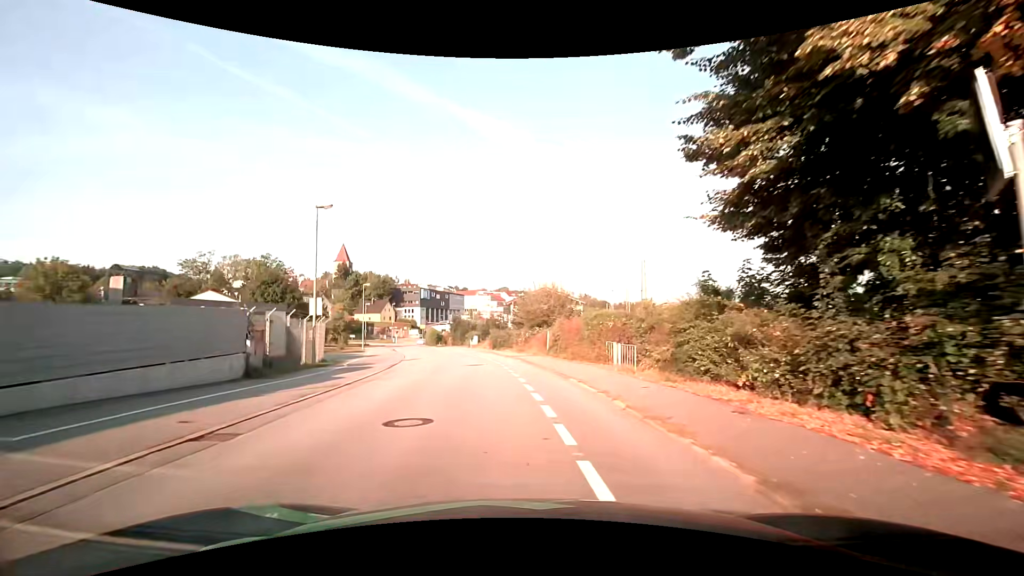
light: Day
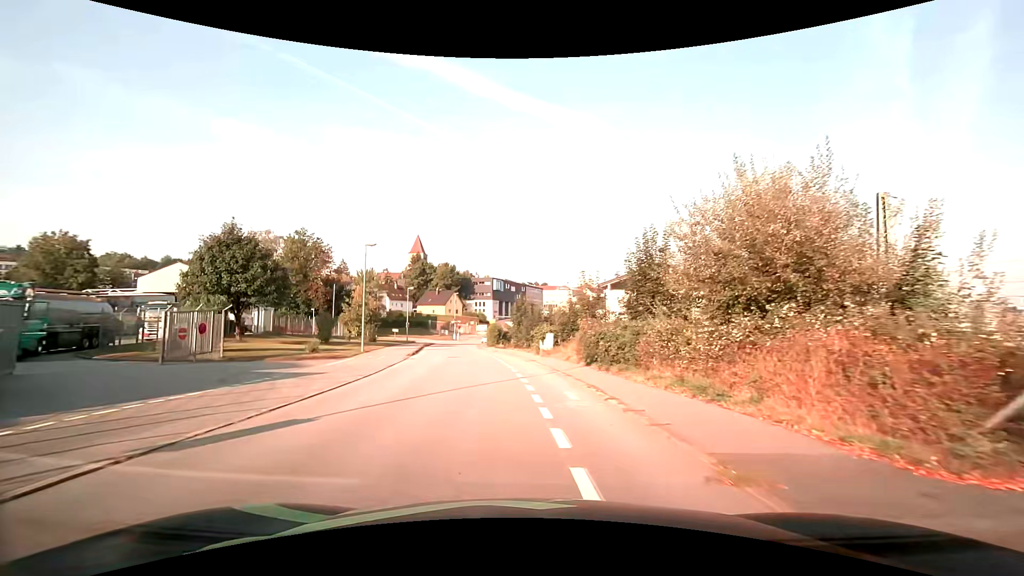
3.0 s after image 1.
(-2.2, +26.2) m; -10°
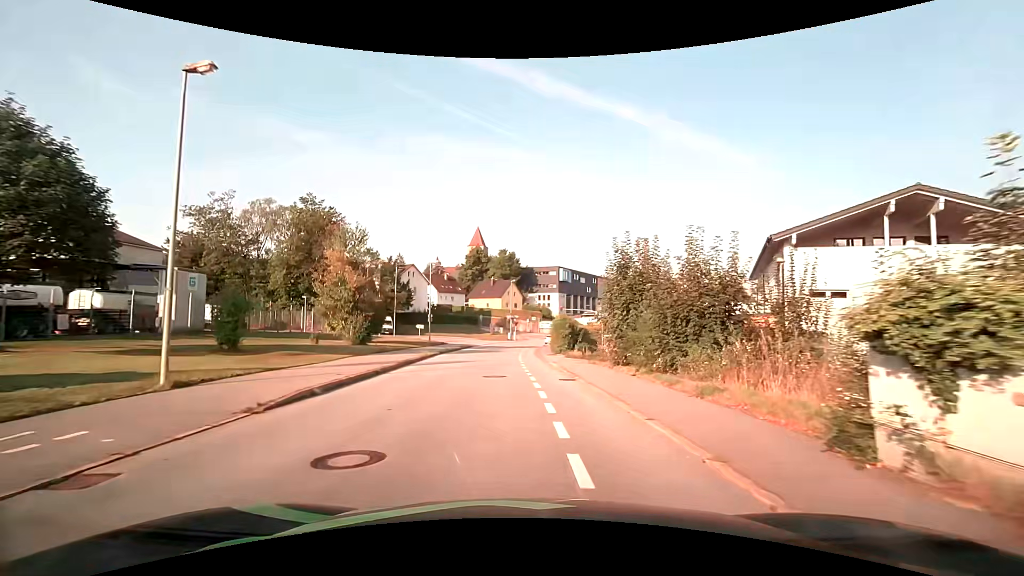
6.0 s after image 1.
(-1.6, +25.3) m; -7°
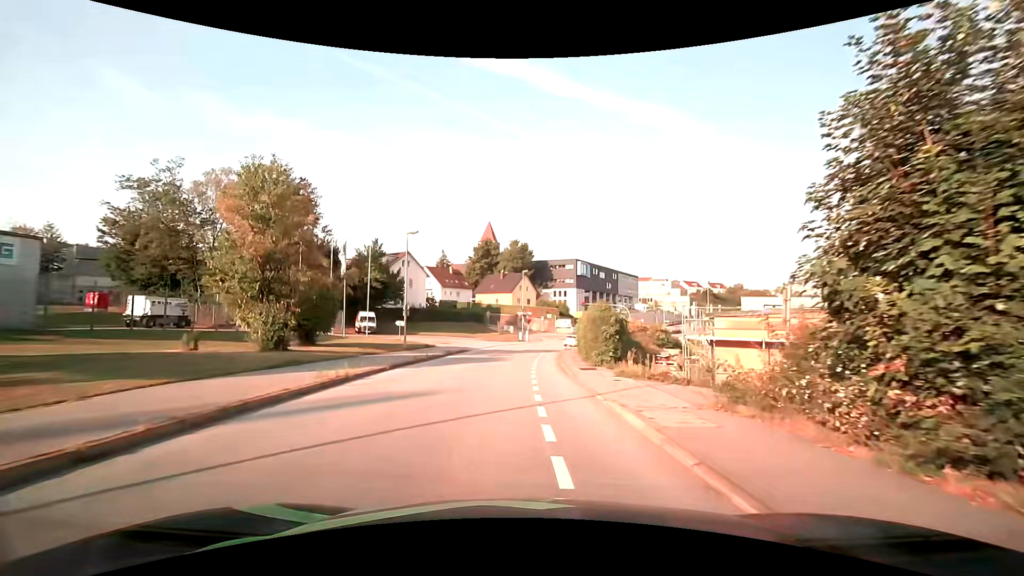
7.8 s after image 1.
(-0.2, +13.8) m; -2°
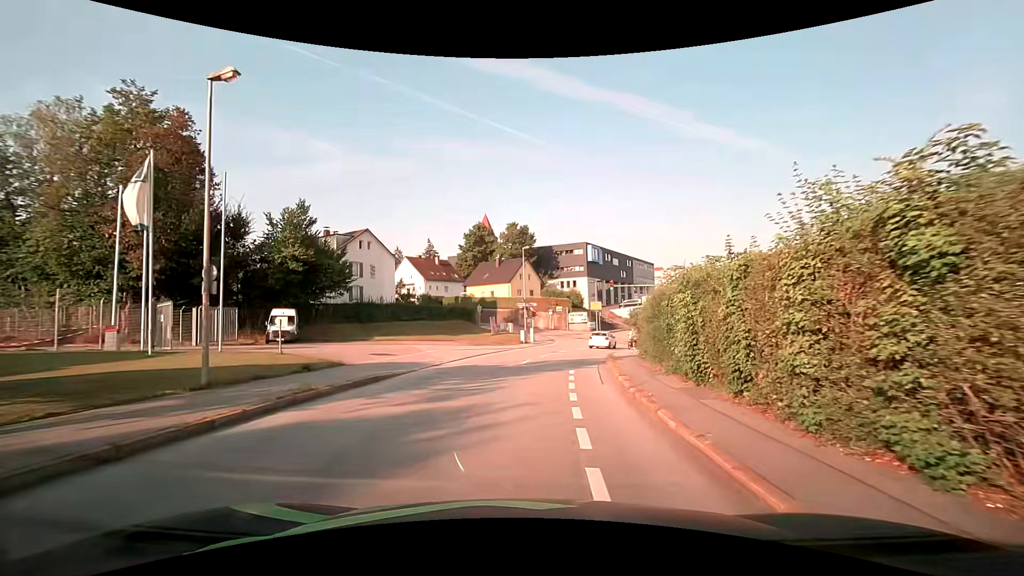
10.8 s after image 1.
(-0.1, +20.5) m; 0°
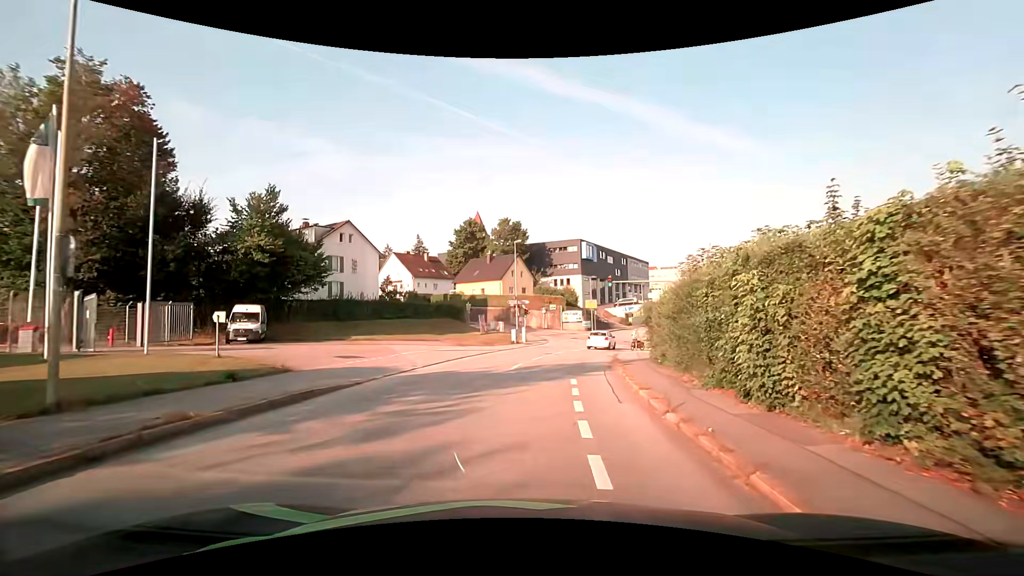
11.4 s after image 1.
(0.0, +3.5) m; +1°
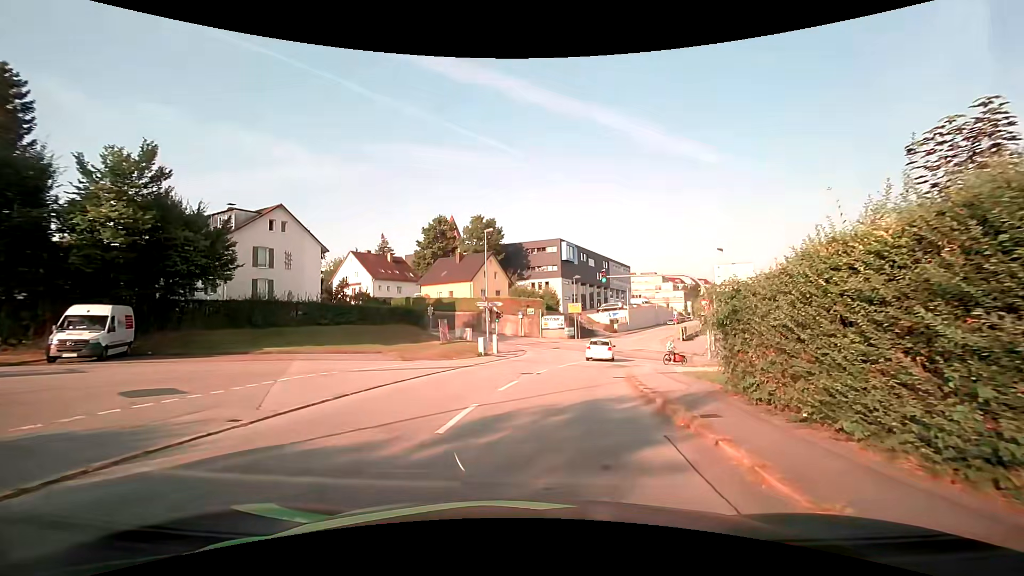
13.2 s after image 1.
(+0.2, +9.5) m; +2°
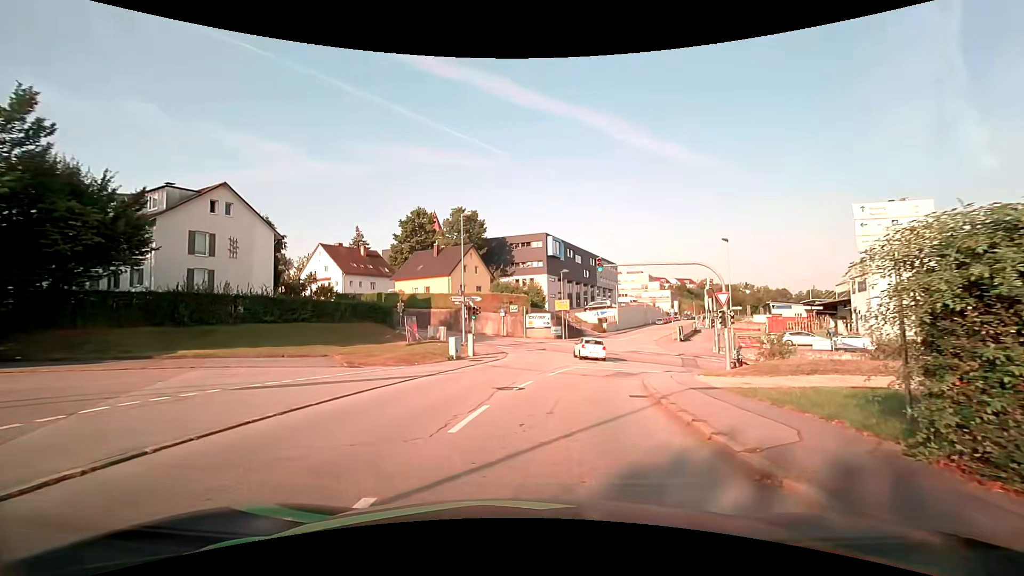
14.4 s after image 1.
(+0.1, +5.6) m; +2°
